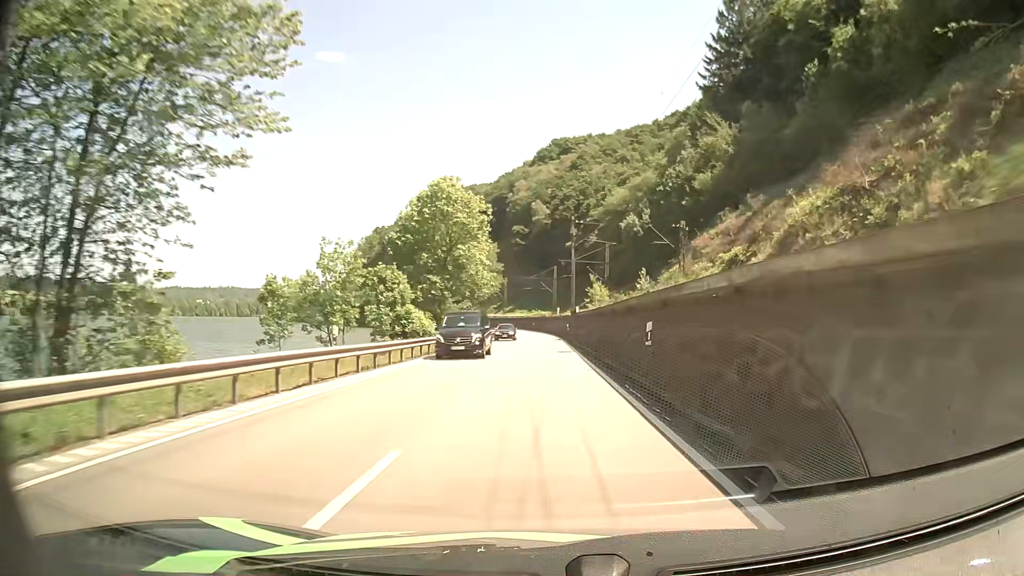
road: primary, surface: asphalt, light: Day
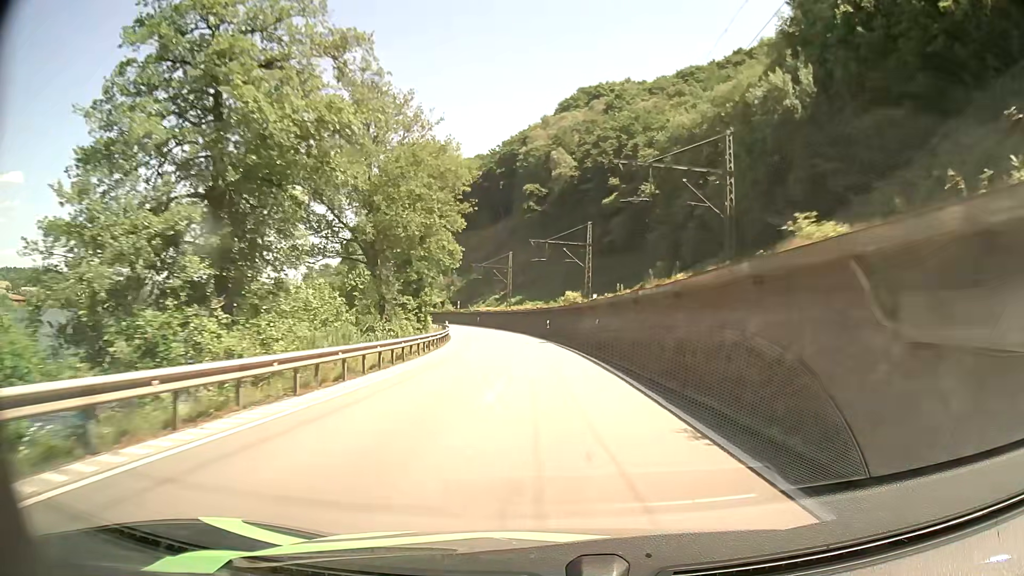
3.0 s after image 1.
(-0.9, +63.1) m; -2°
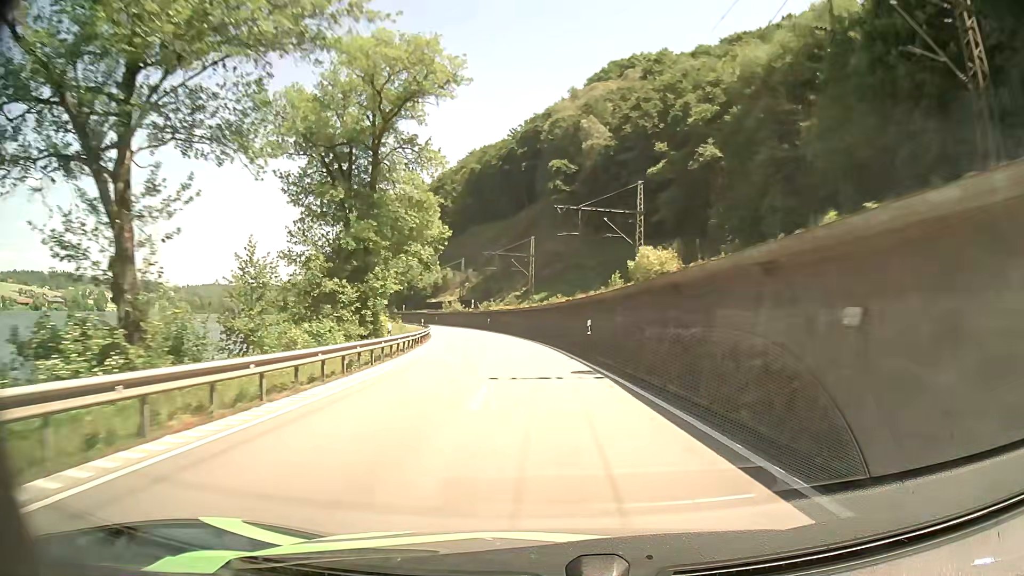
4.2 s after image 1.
(-0.4, +25.0) m; -2°
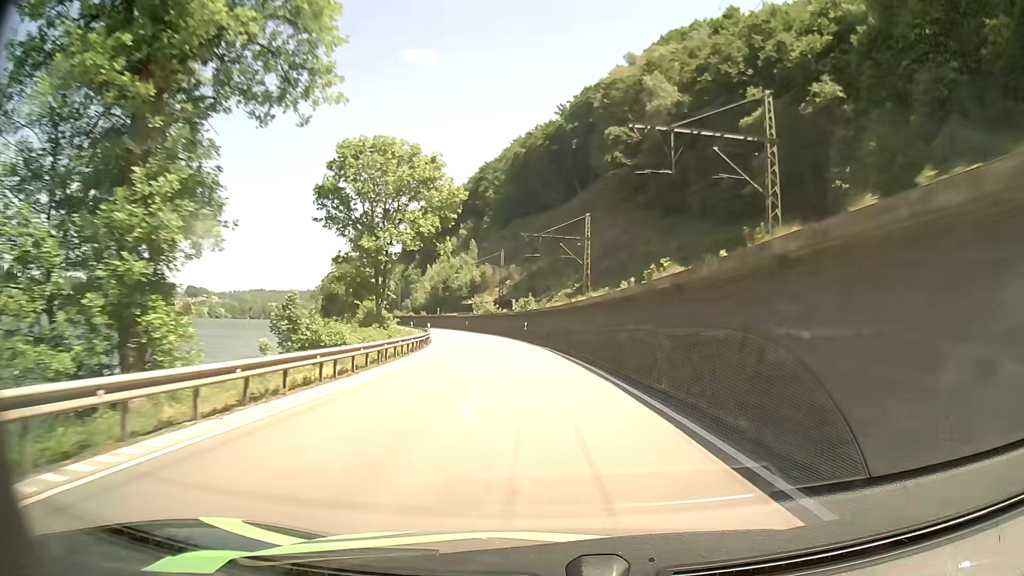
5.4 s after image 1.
(-1.0, +24.6) m; -4°
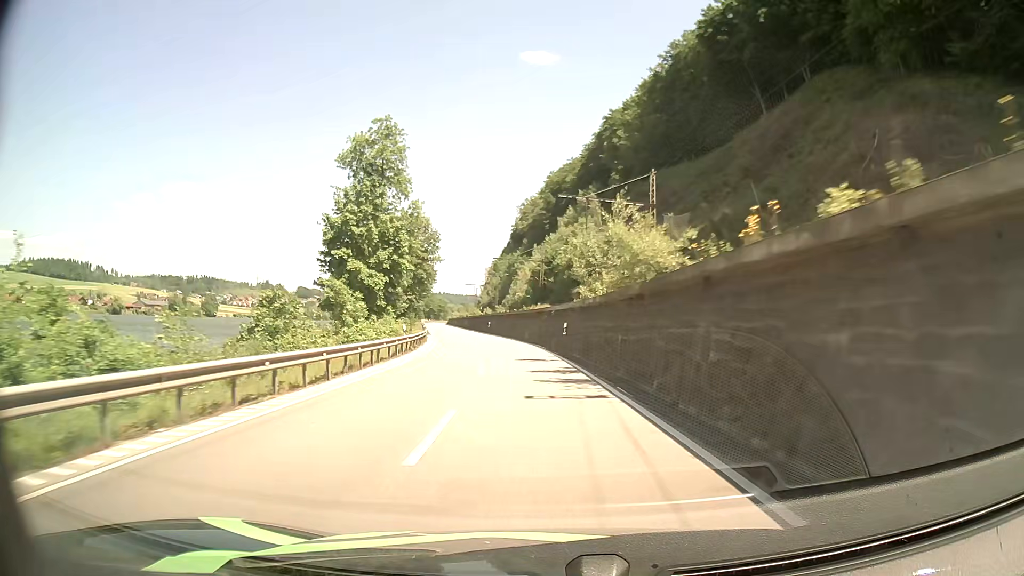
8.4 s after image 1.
(-6.2, +62.7) m; -11°
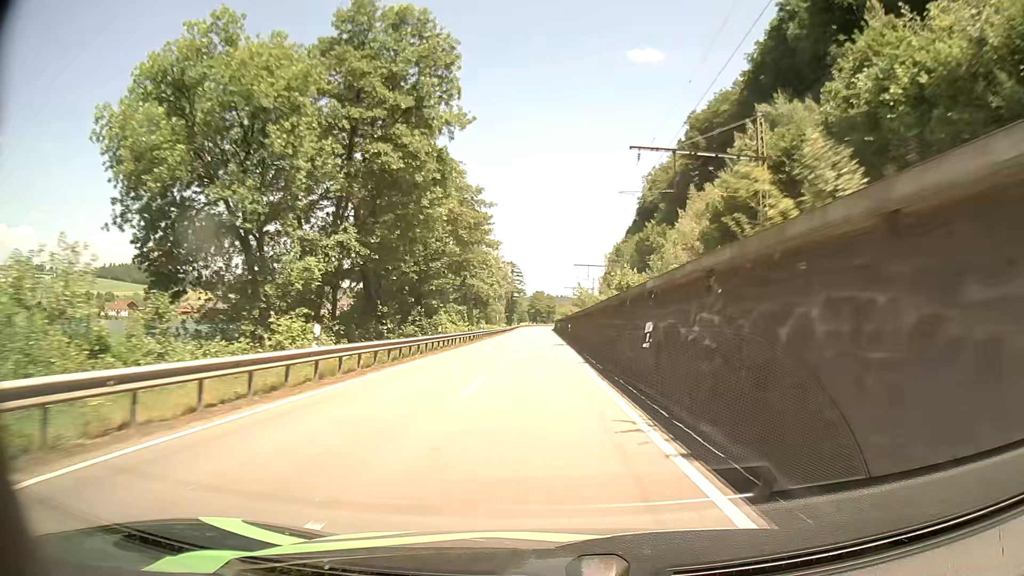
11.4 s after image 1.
(-6.4, +65.7) m; -10°
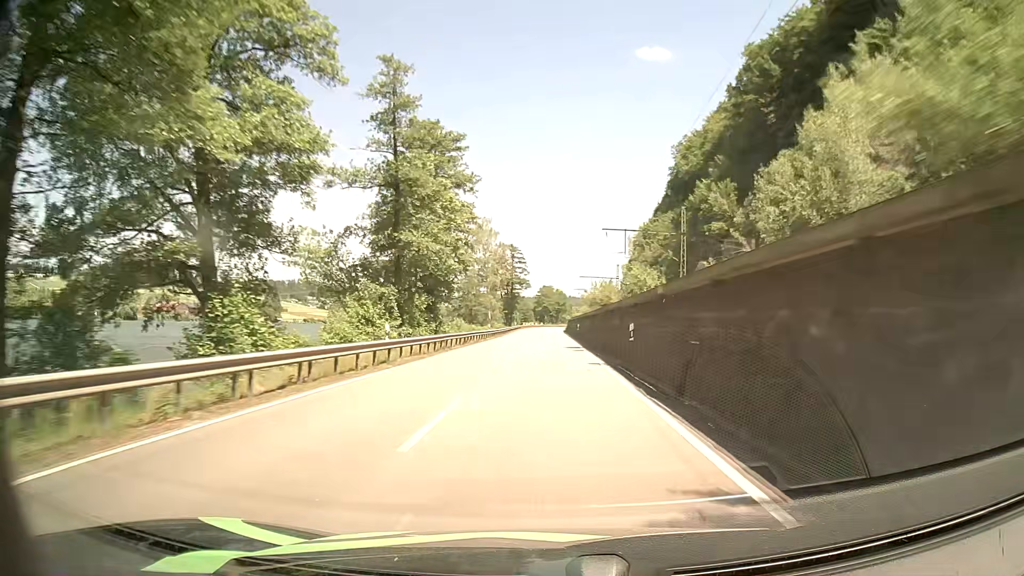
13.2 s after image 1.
(-0.5, +41.1) m; -1°
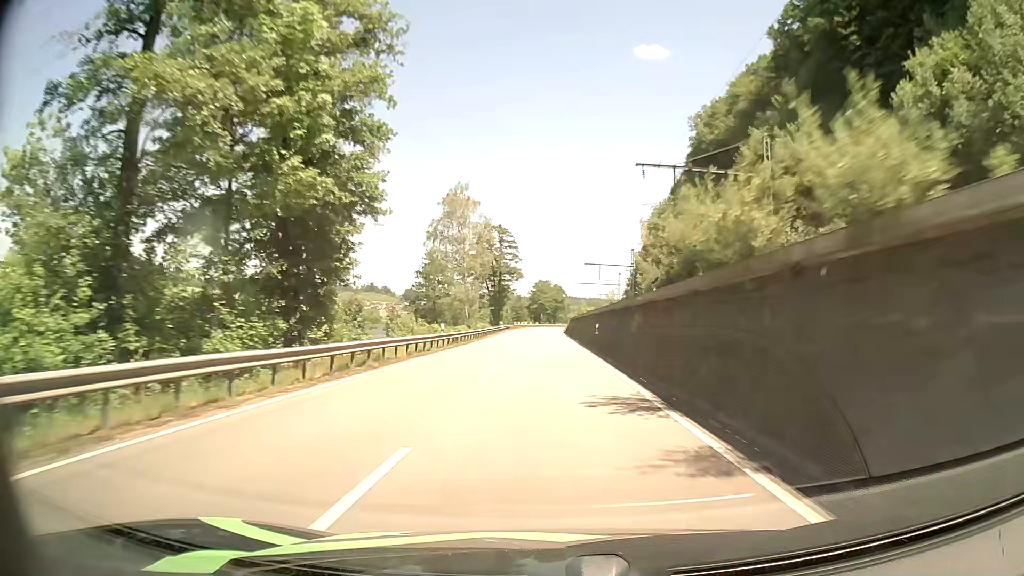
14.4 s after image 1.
(-0.1, +27.9) m; 0°
(0, +10) (0, +20) (0, +30) (0, +40) (0, +50) (0, +60) (0, +70) (0, +80) (0, +90) (0, +100) m
